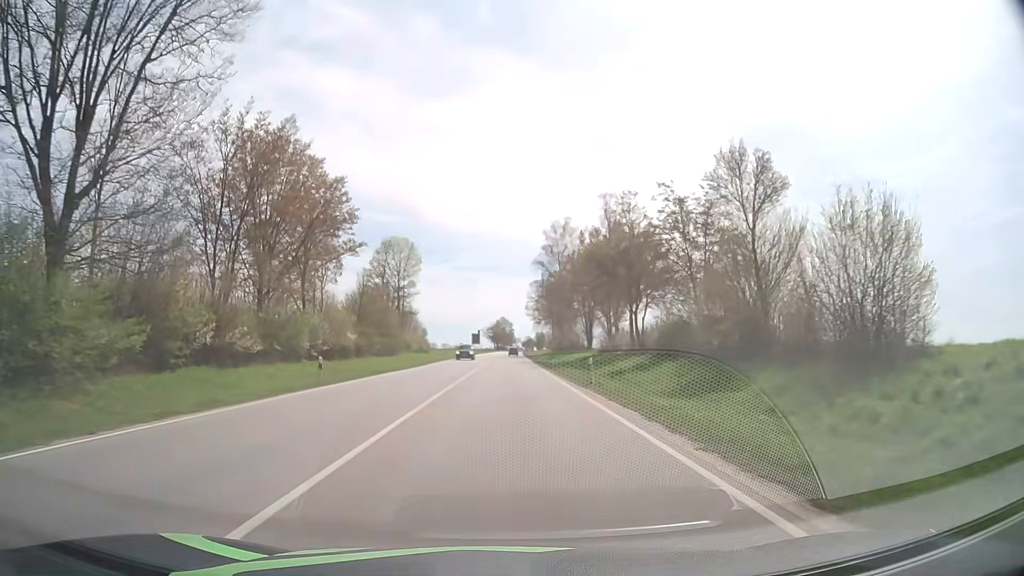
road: primary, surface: asphalt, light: Day
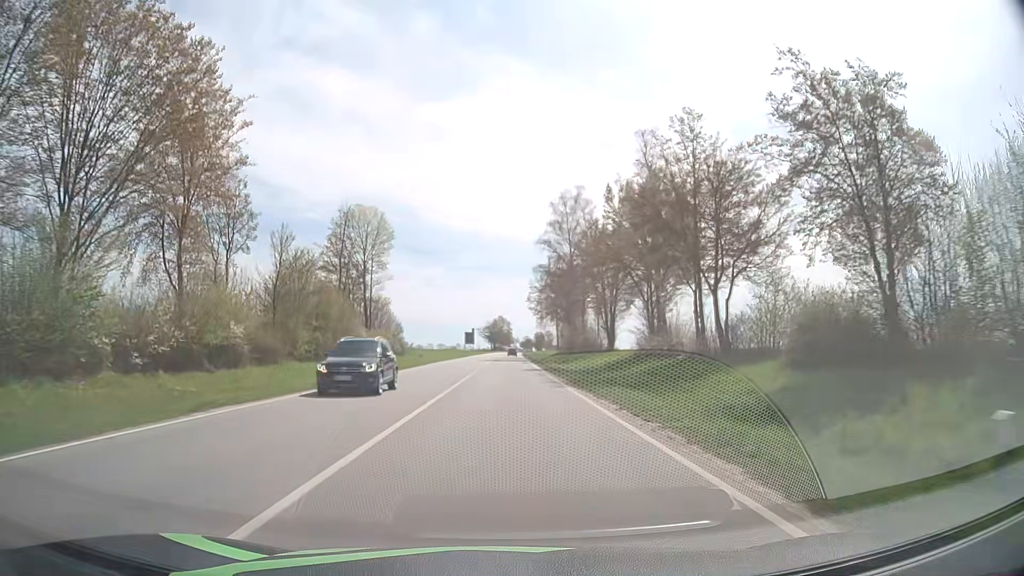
(+0.1, +21.2) m; 0°
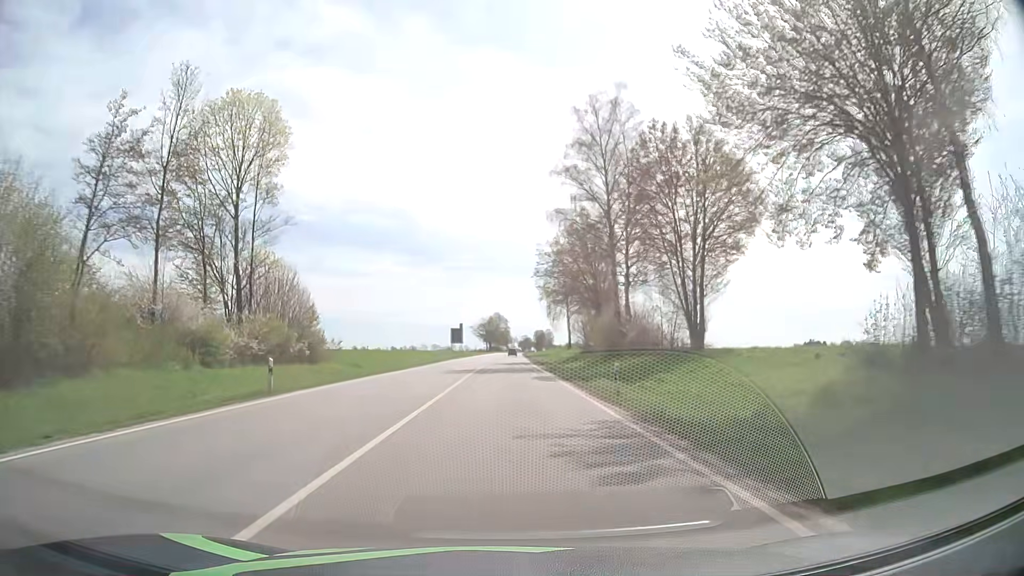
(0.0, +34.4) m; 0°
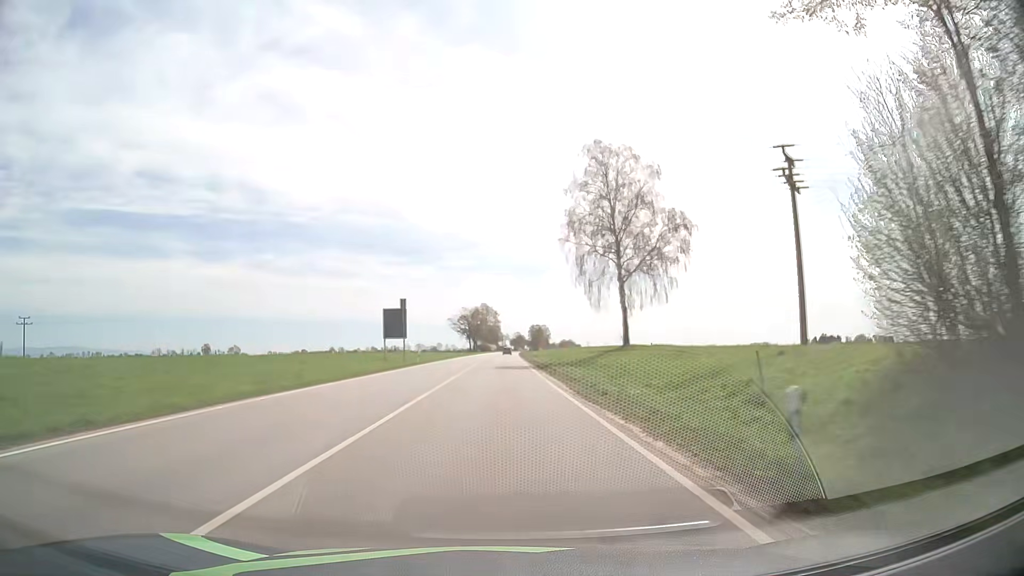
(+0.6, +63.6) m; +1°
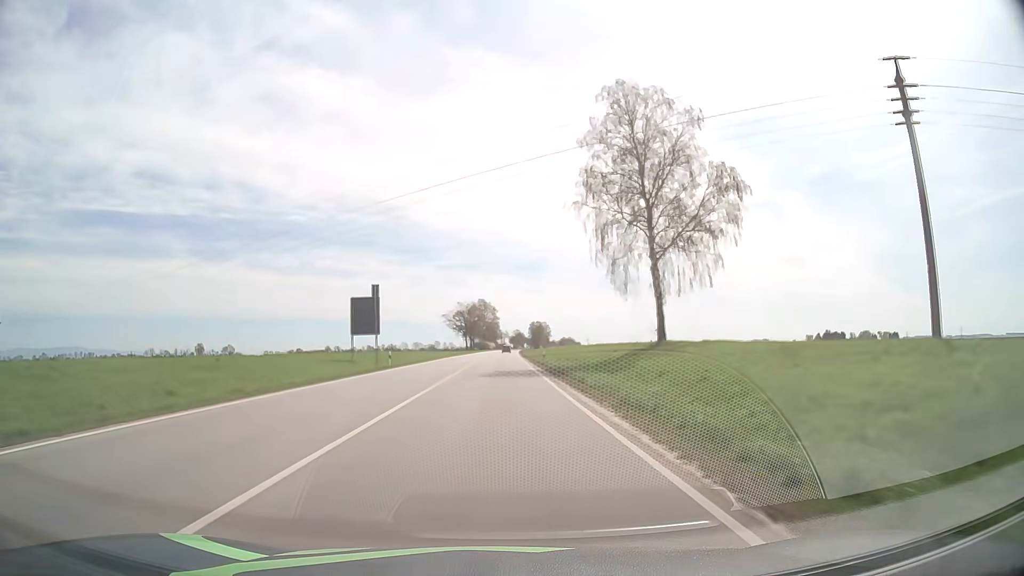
(0.0, +13.5) m; 0°
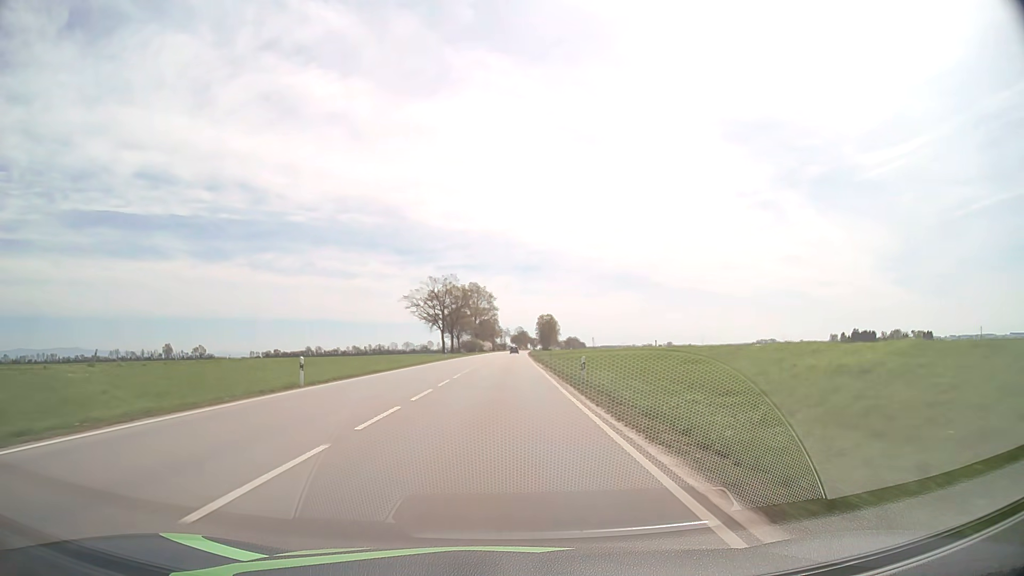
(+0.1, +70.5) m; 0°
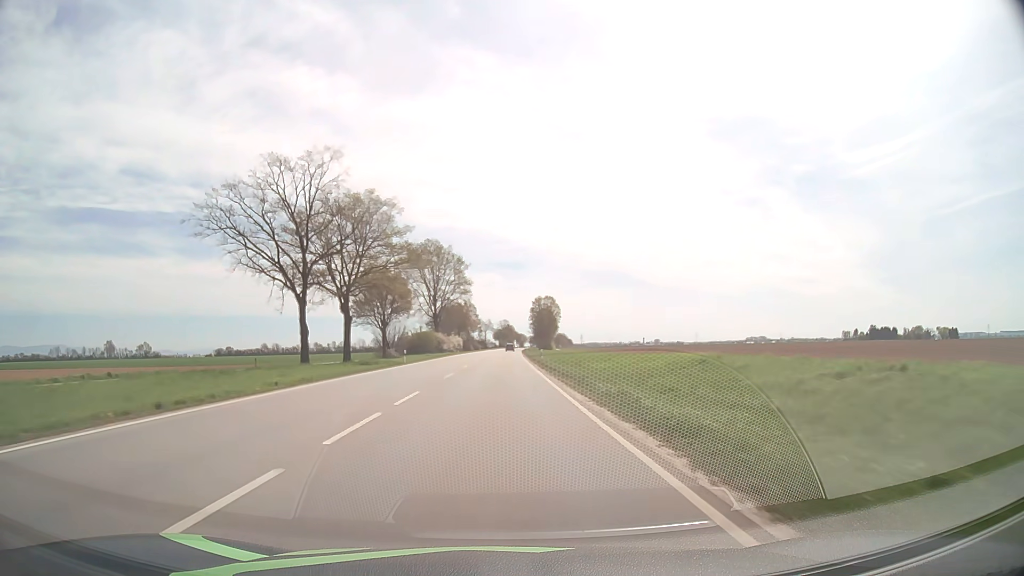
(+0.7, +74.3) m; +1°
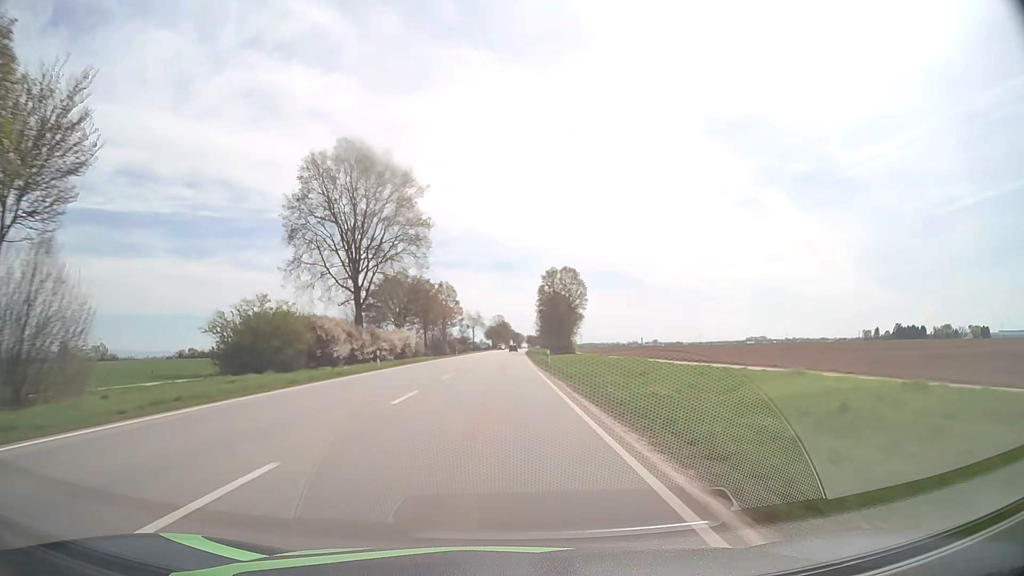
(+0.2, +59.9) m; 0°
(0, +10) (0, +20) (0, +30) (0, +40) (0, +50) (0, +60) (0, +70) (+1, +80) (+1, +90) (+1, +100) m
